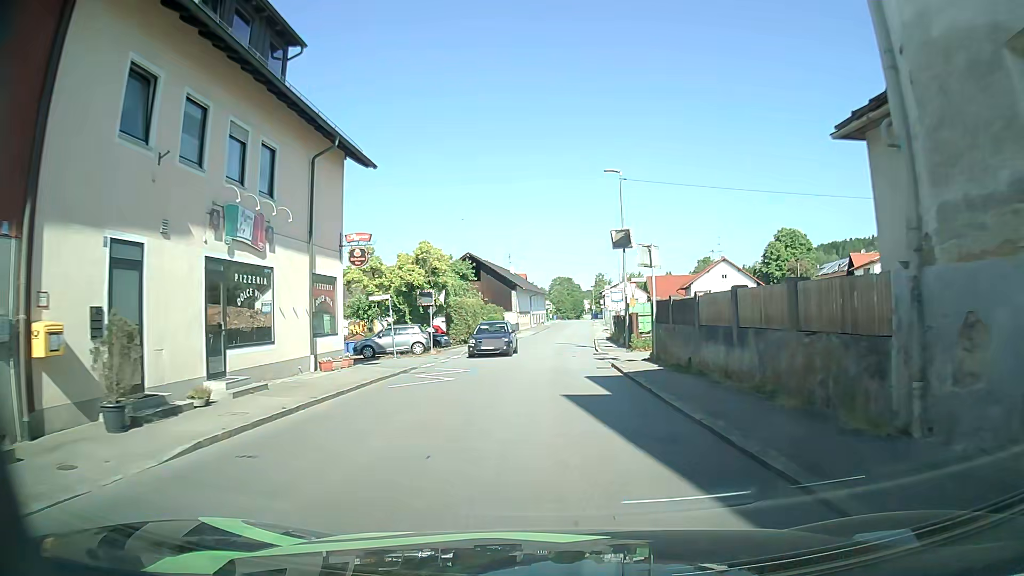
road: secondary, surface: asphalt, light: Day
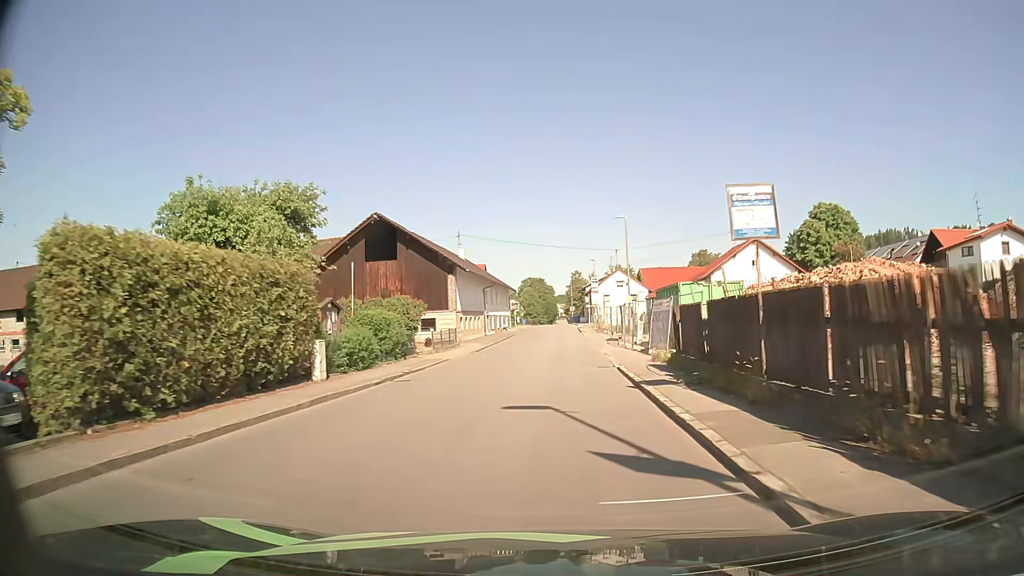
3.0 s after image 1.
(+0.5, +31.3) m; +3°
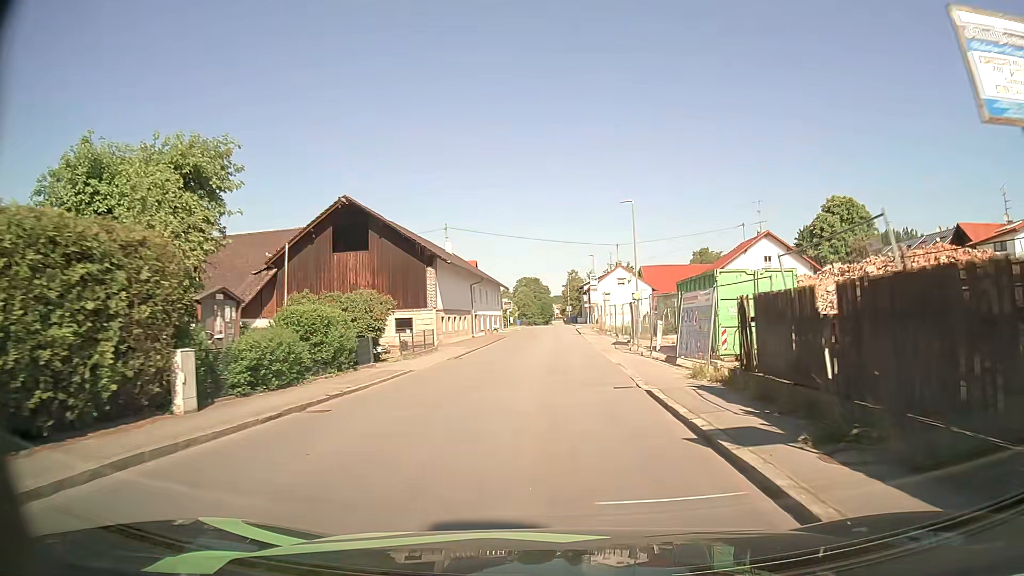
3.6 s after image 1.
(0.0, +6.5) m; 0°
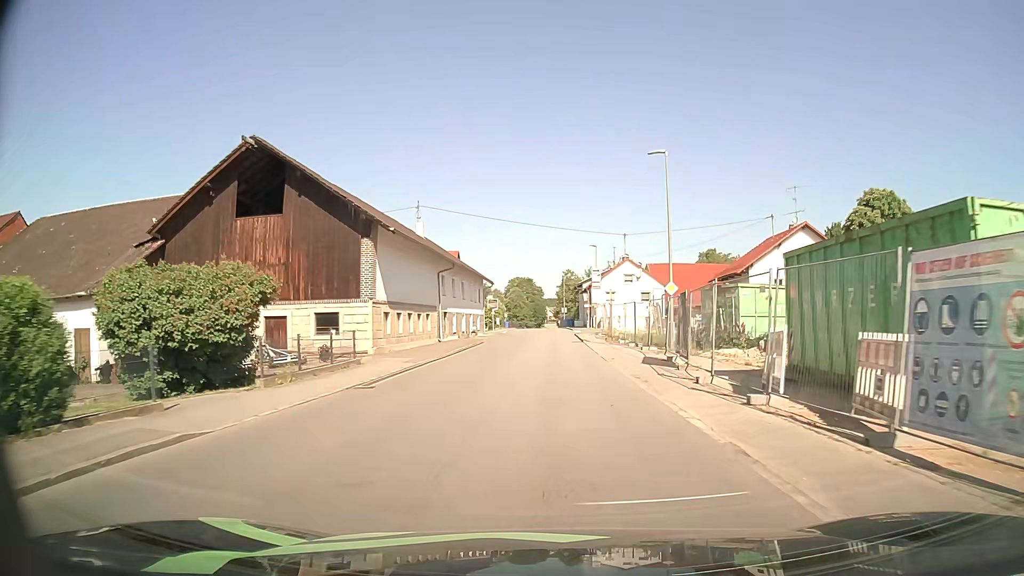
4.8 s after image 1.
(+0.1, +13.1) m; +1°
